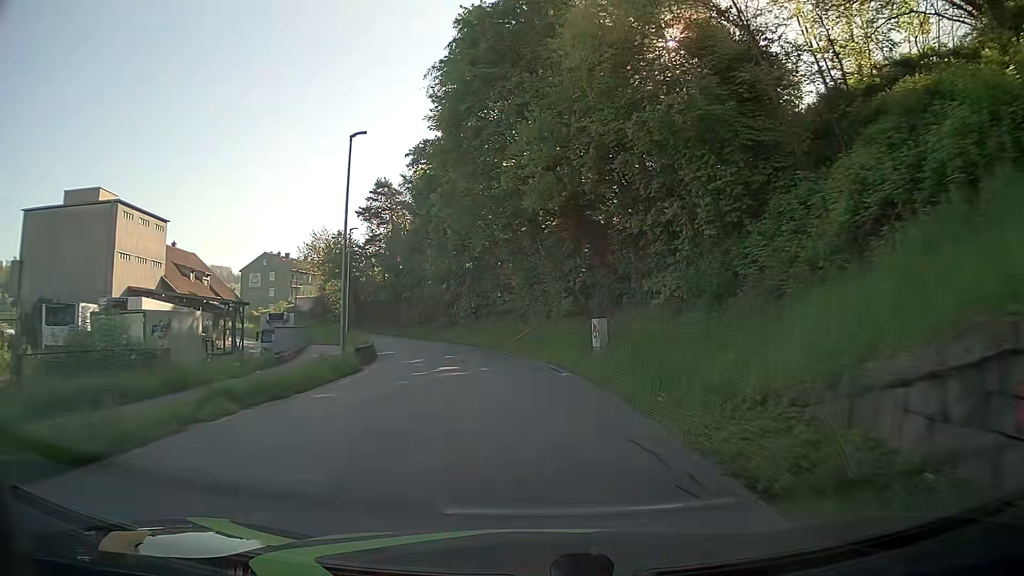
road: residential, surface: asphalt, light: Day
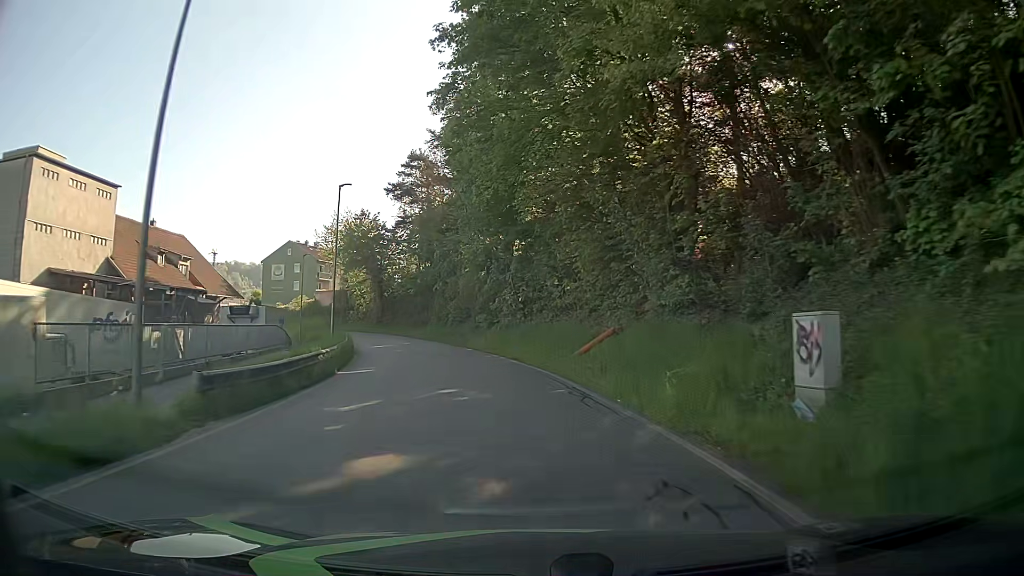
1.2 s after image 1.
(-0.8, +15.2) m; -6°
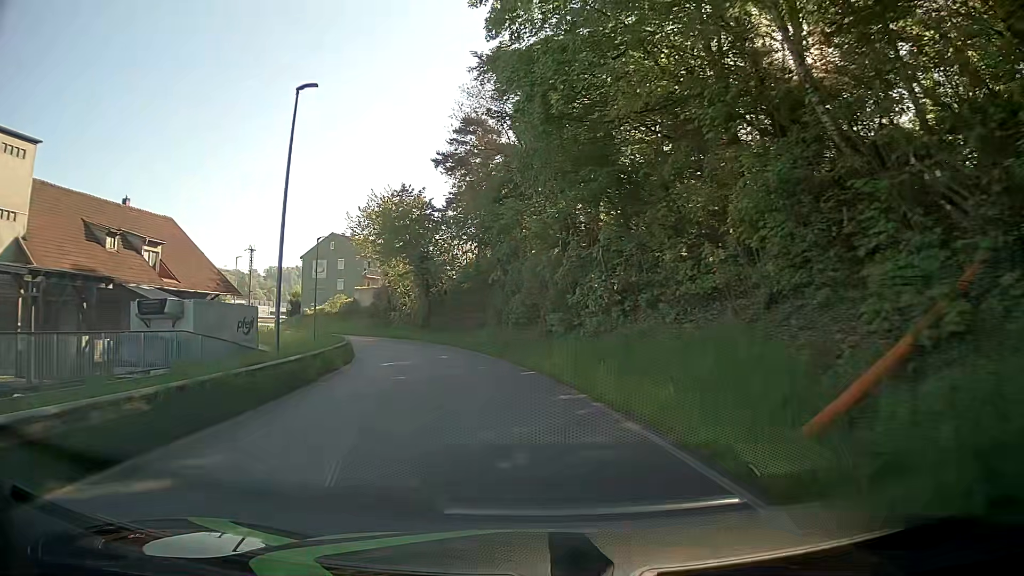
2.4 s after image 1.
(-0.8, +15.2) m; -7°
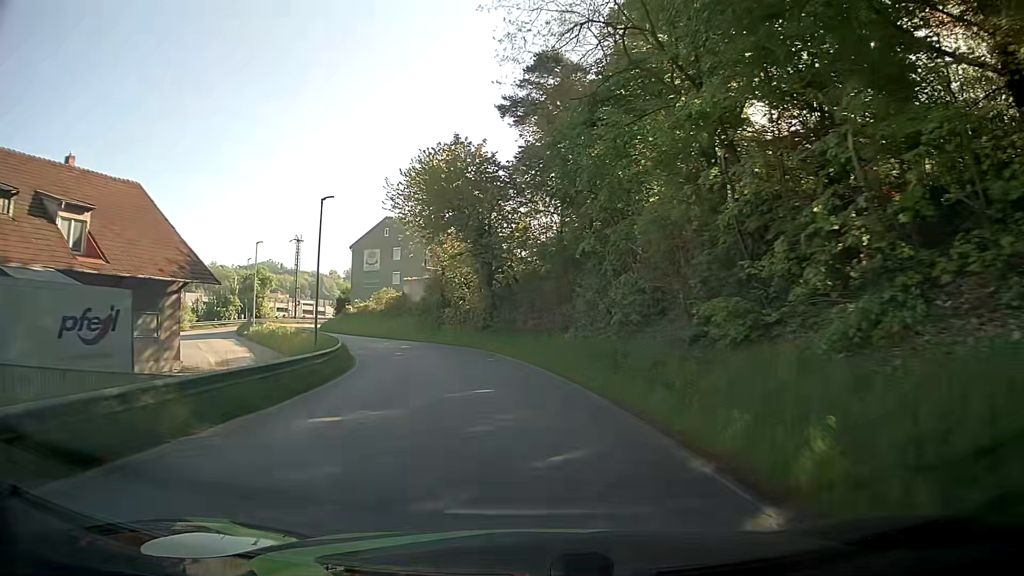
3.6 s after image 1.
(-0.9, +15.1) m; -7°
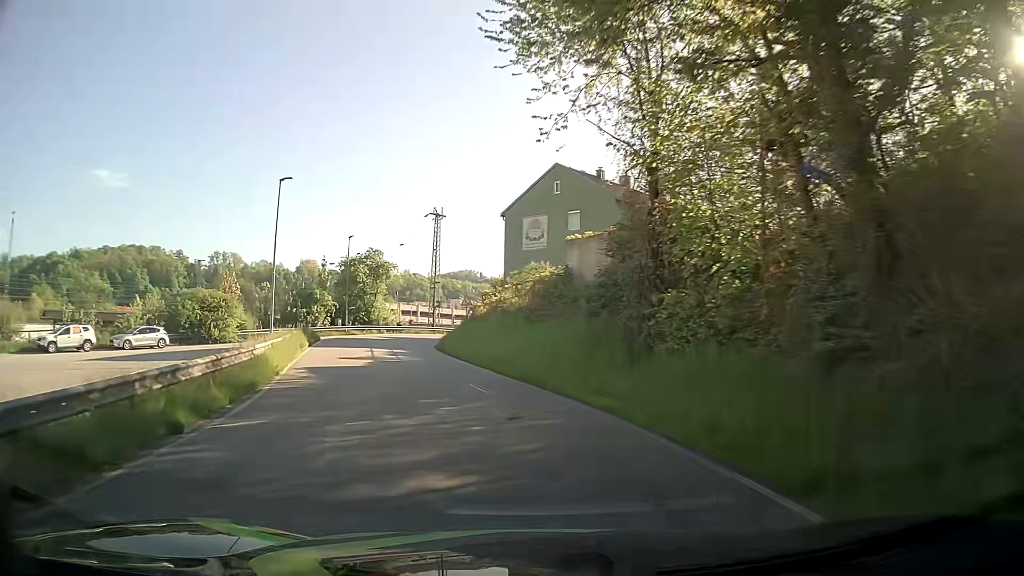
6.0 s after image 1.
(-3.9, +30.0) m; -18°
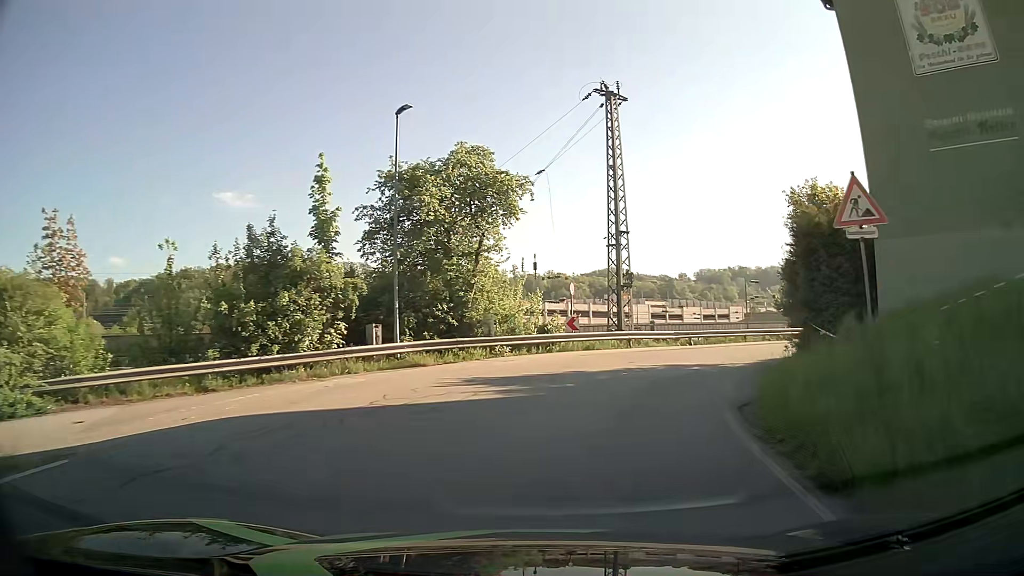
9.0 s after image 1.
(-6.7, +35.4) m; -12°
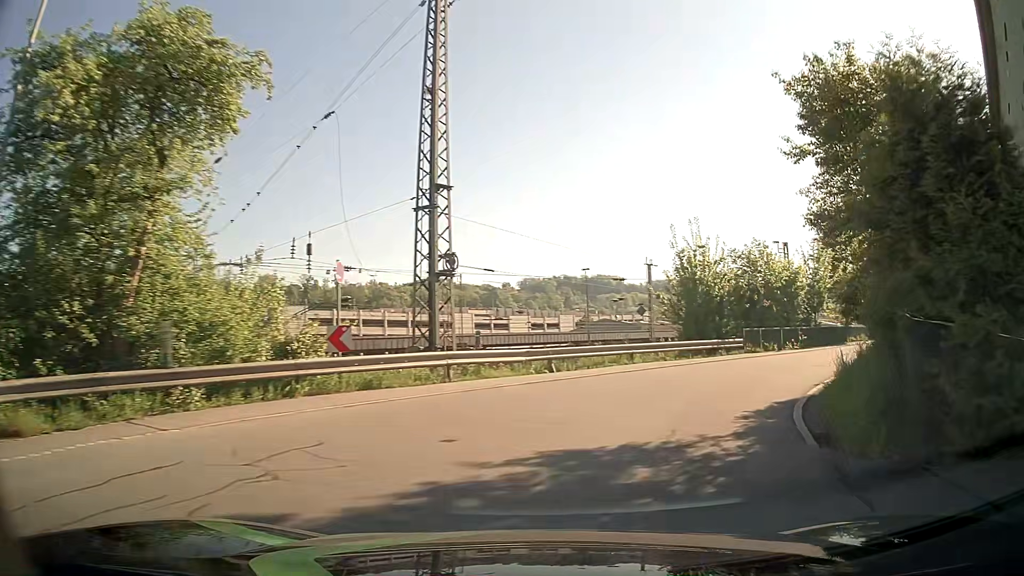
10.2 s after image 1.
(+1.3, +11.7) m; +15°
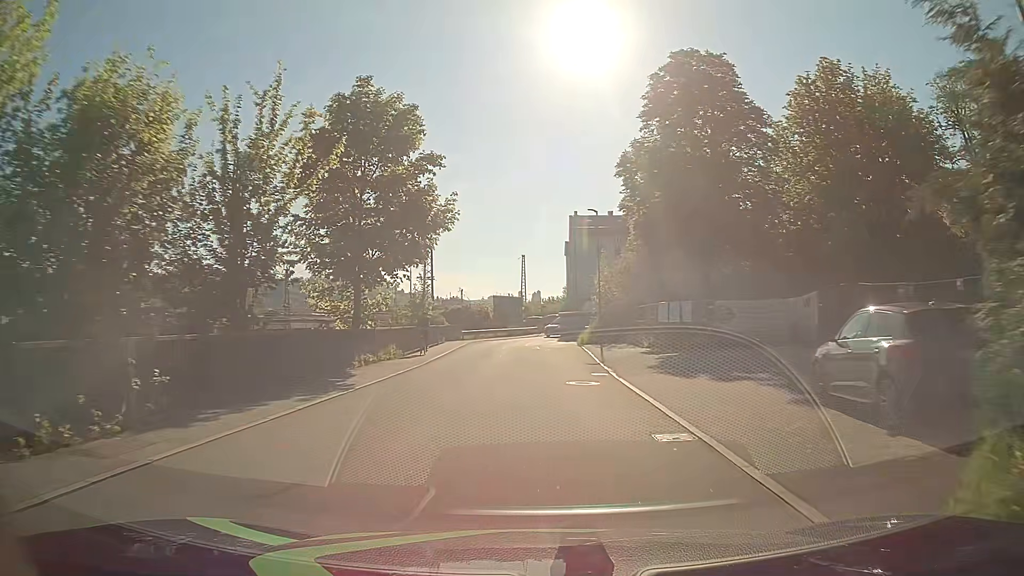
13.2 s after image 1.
(+11.9, +25.1) m; +41°
(0, +10) (0, +20) (0, +30) (0, +40) (+1, +50) (+5, +59) (+13, +65) (+22, +68) (+32, +68) (+42, +68) m
